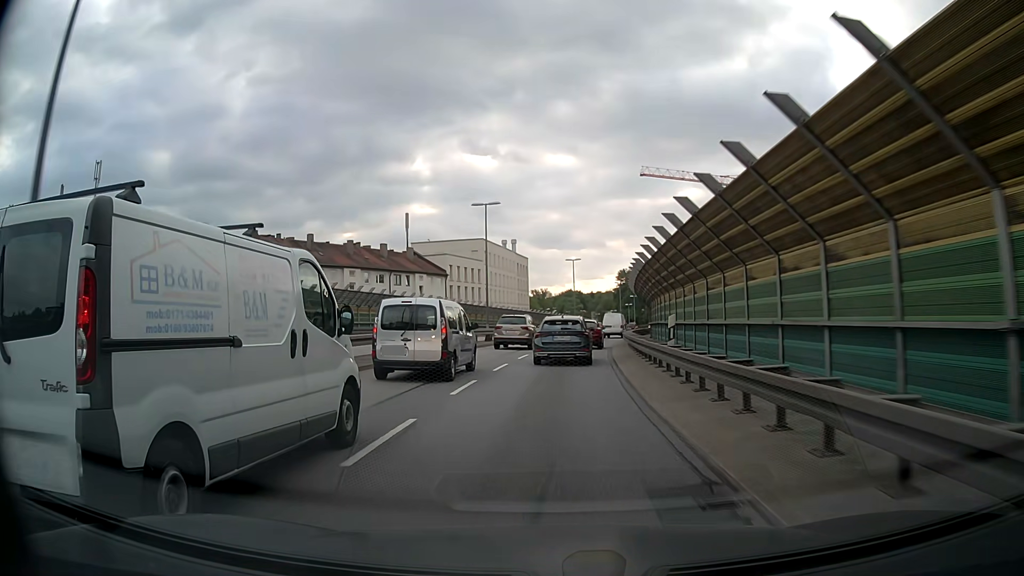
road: trunk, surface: asphalt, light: Day
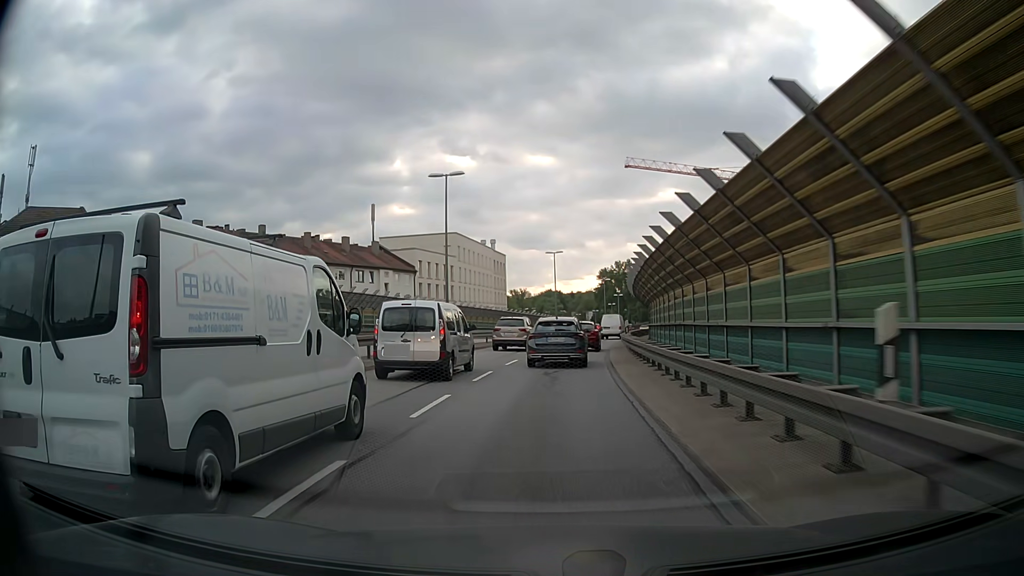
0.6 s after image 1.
(+0.1, +8.7) m; +2°
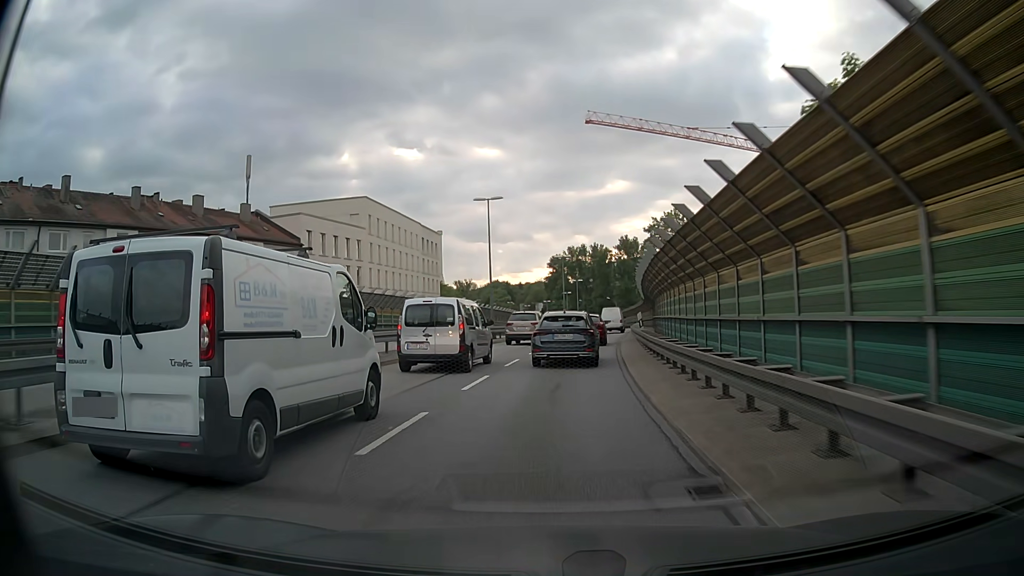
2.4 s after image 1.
(+0.9, +26.6) m; +4°
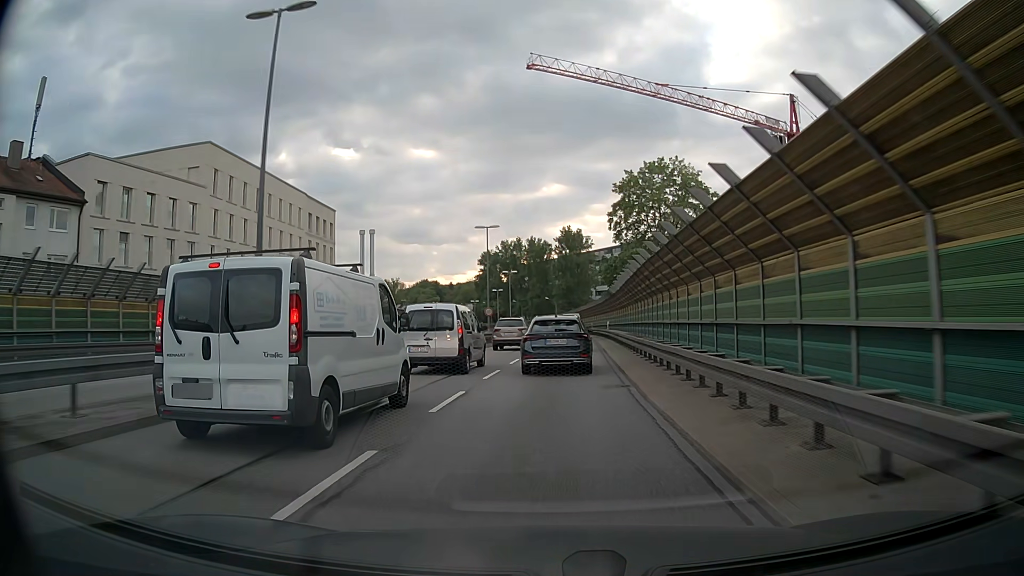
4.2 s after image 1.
(+1.3, +26.4) m; +6°
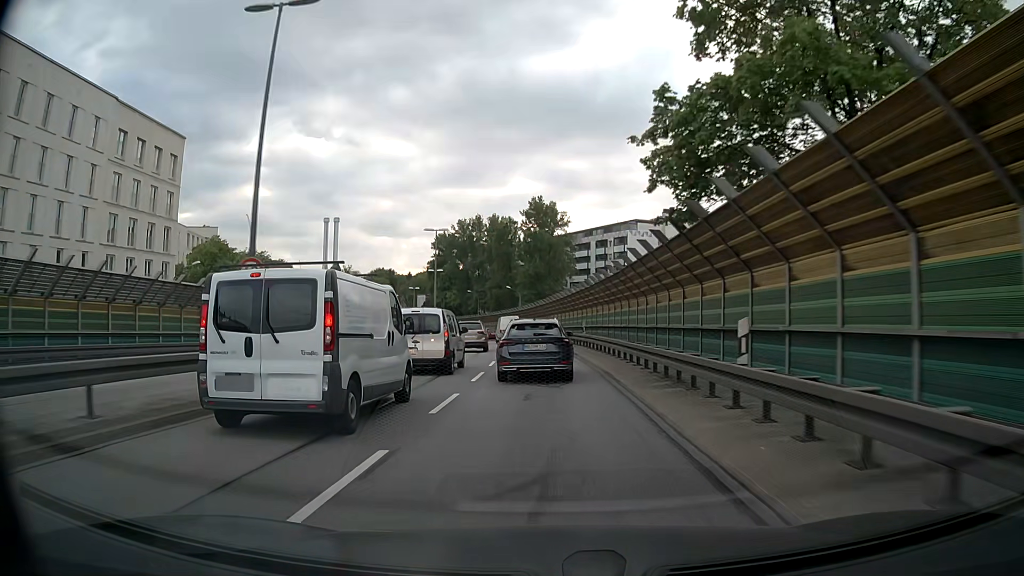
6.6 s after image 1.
(+1.2, +35.7) m; +3°
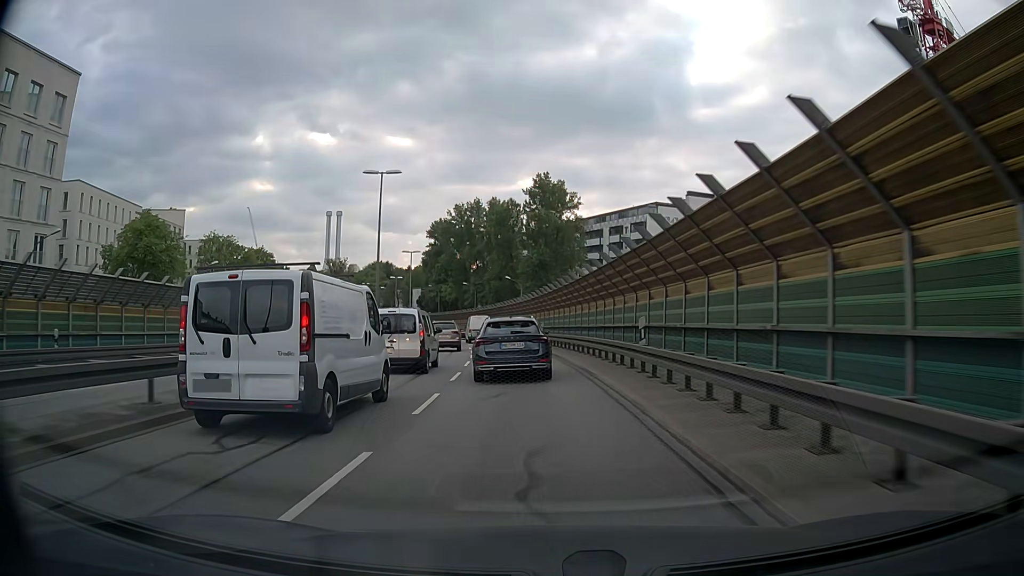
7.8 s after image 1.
(0.0, +18.2) m; -1°
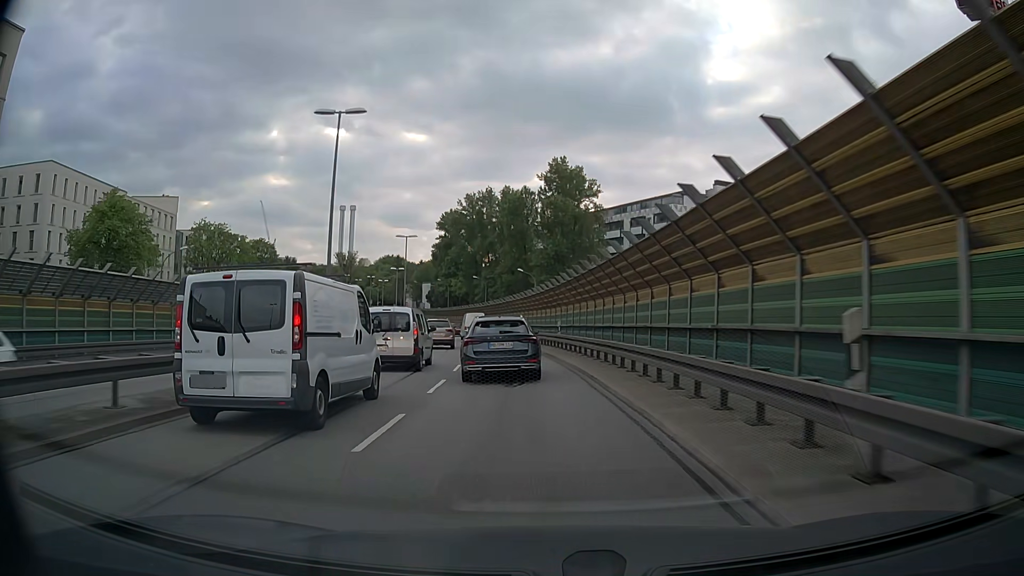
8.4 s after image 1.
(-0.1, +9.1) m; -1°
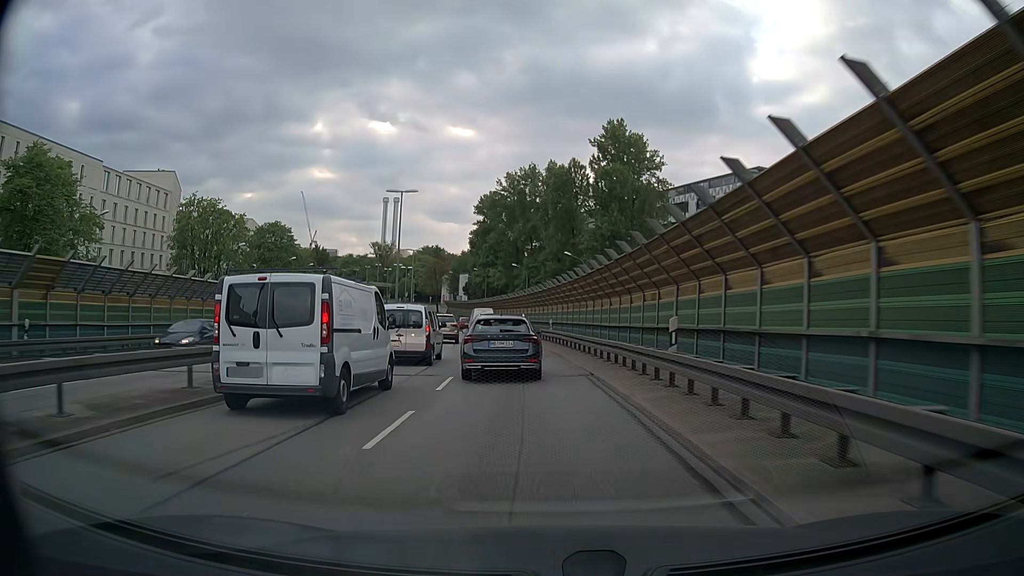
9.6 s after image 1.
(-0.6, +17.9) m; -4°
(0, +10) (-1, +20) (-1, +30) (-2, +40) (-4, +50) (-6, +60) (-7, +69) (-10, +79) (-12, +89) (-14, +99) m
